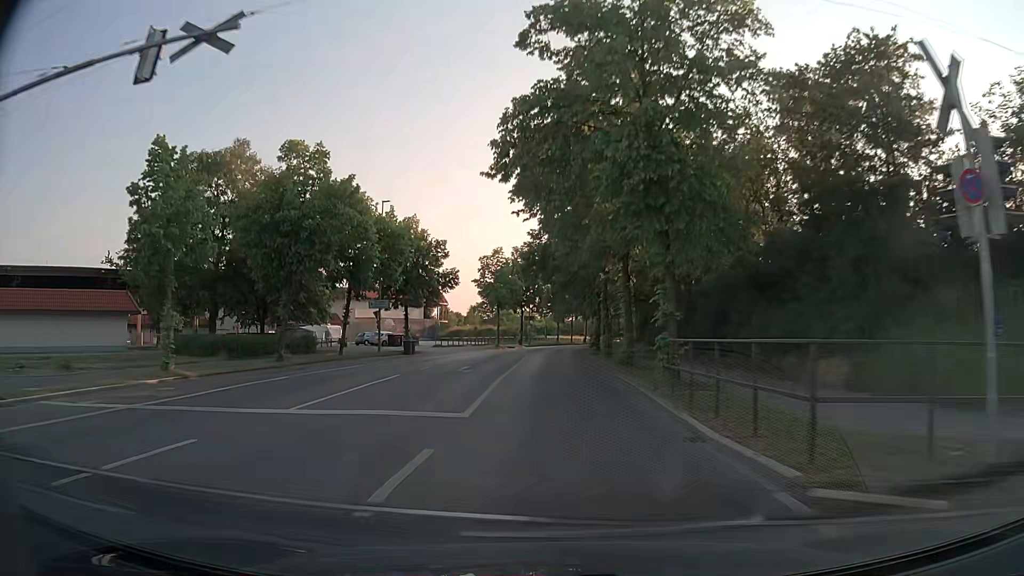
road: tertiary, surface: asphalt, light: Day
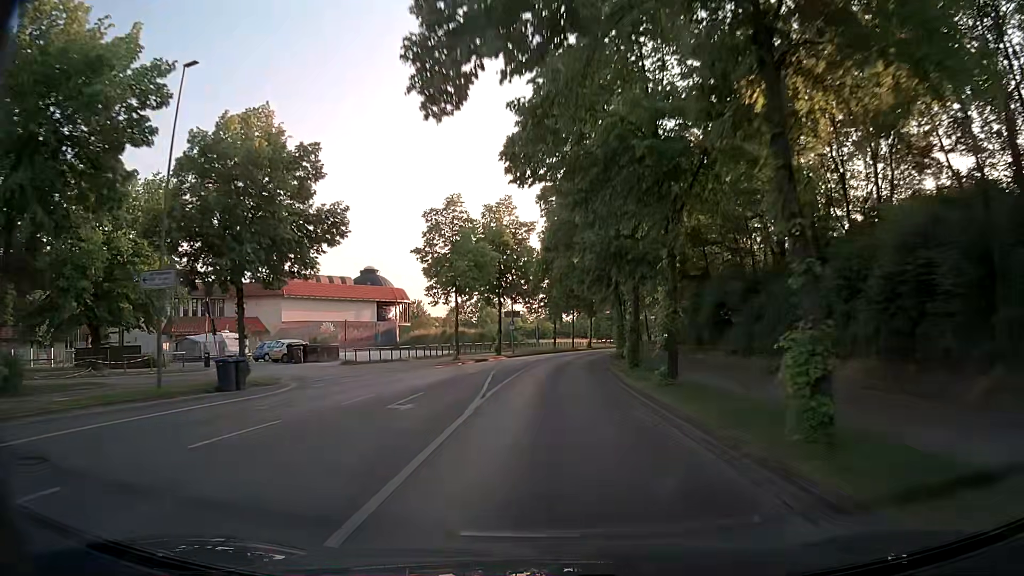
(+0.2, +28.2) m; +1°
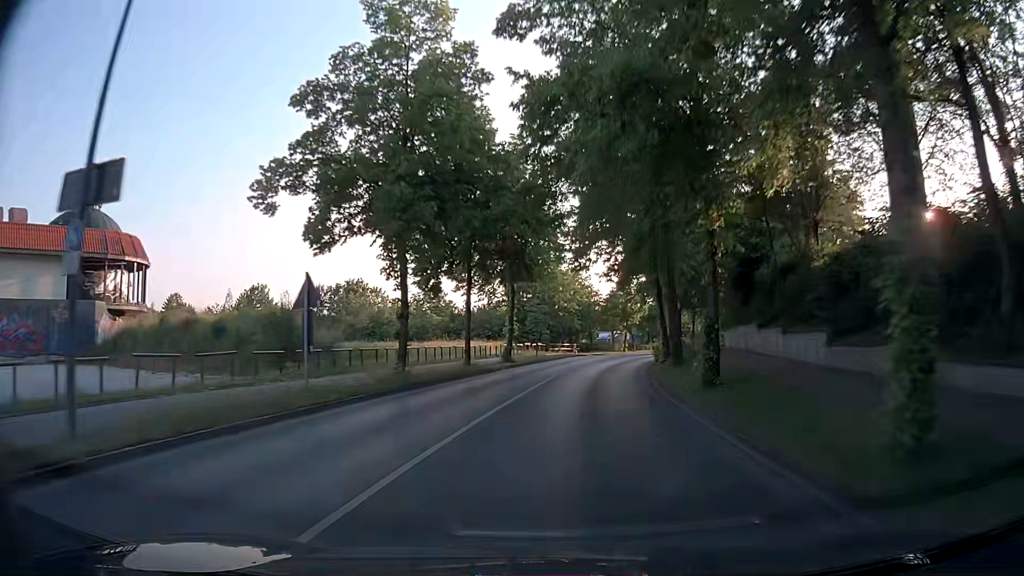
(+1.9, +49.9) m; +8°
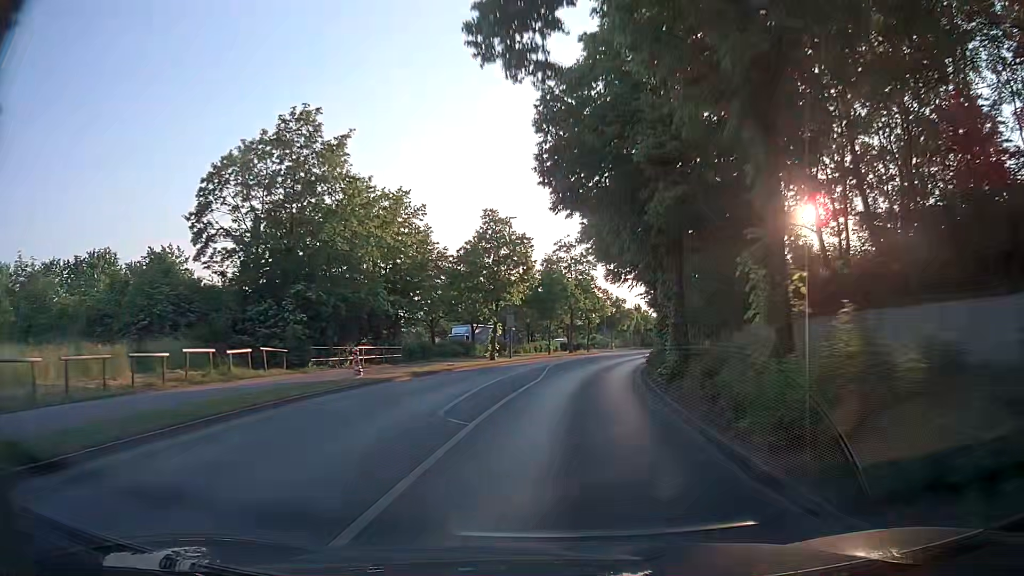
(+4.3, +41.8) m; +11°
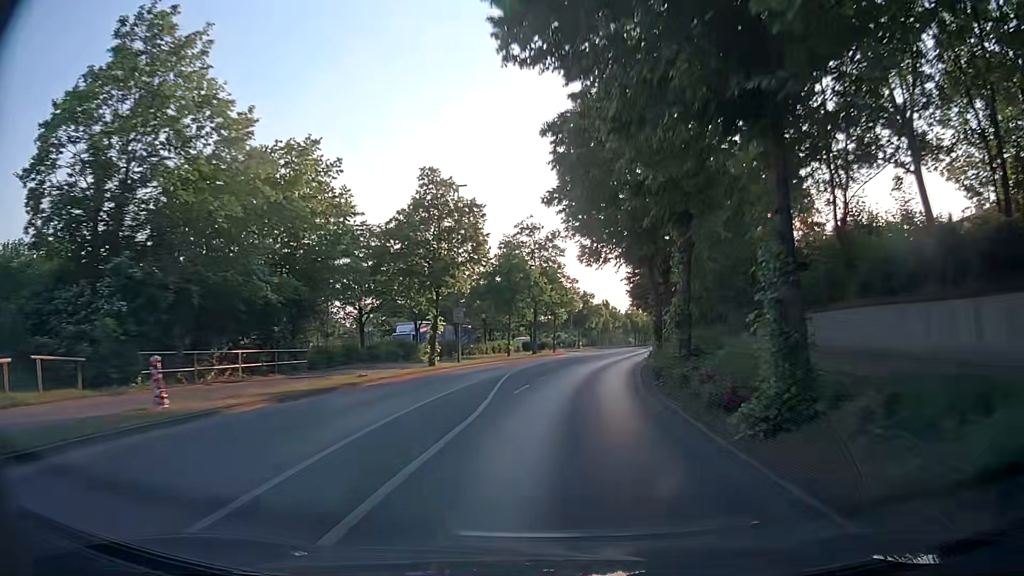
(+0.2, +10.7) m; +3°
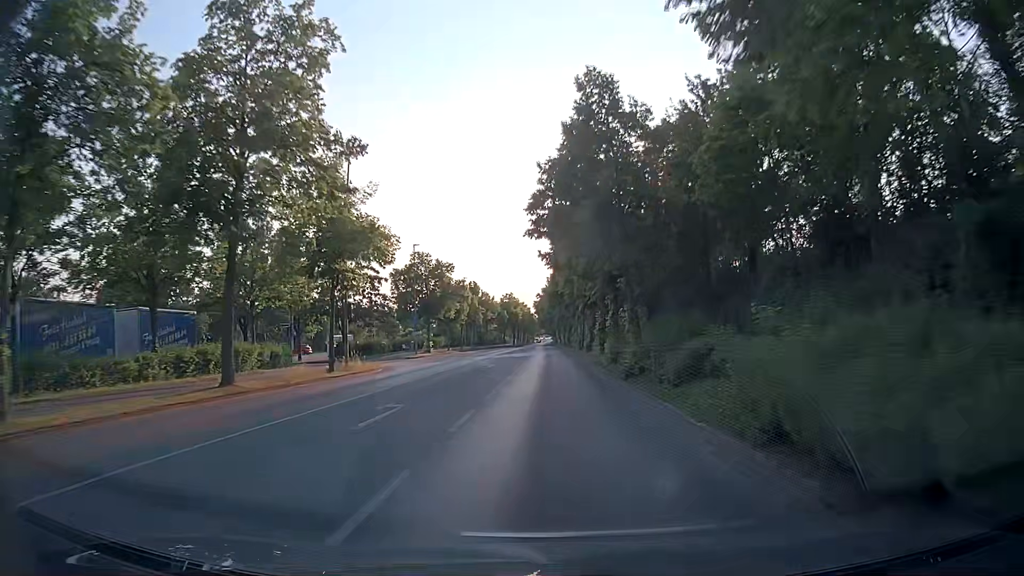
(+4.6, +42.7) m; +11°
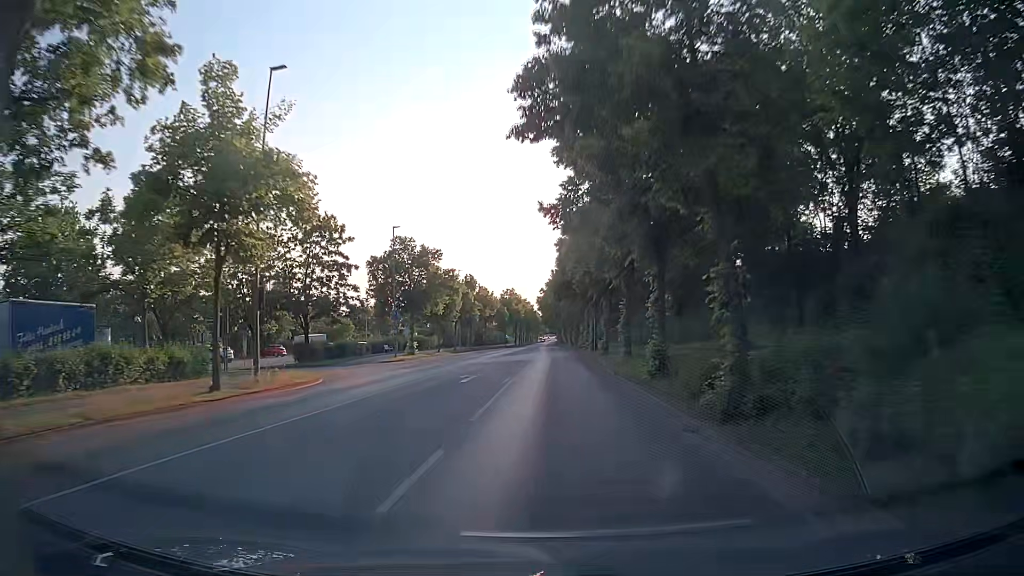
(0.0, +10.8) m; 0°
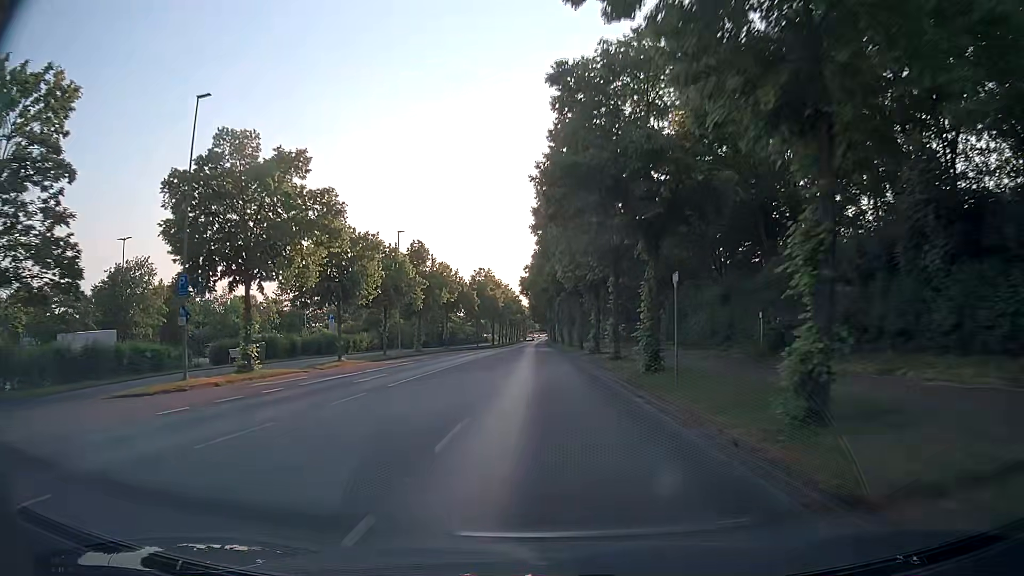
(+0.5, +32.5) m; +1°
(0, +10) (0, +20) (0, +30) (0, +40) (0, +50) (-1, +60) (-1, +70) (-1, +80) (-1, +90) (-1, +100) m
